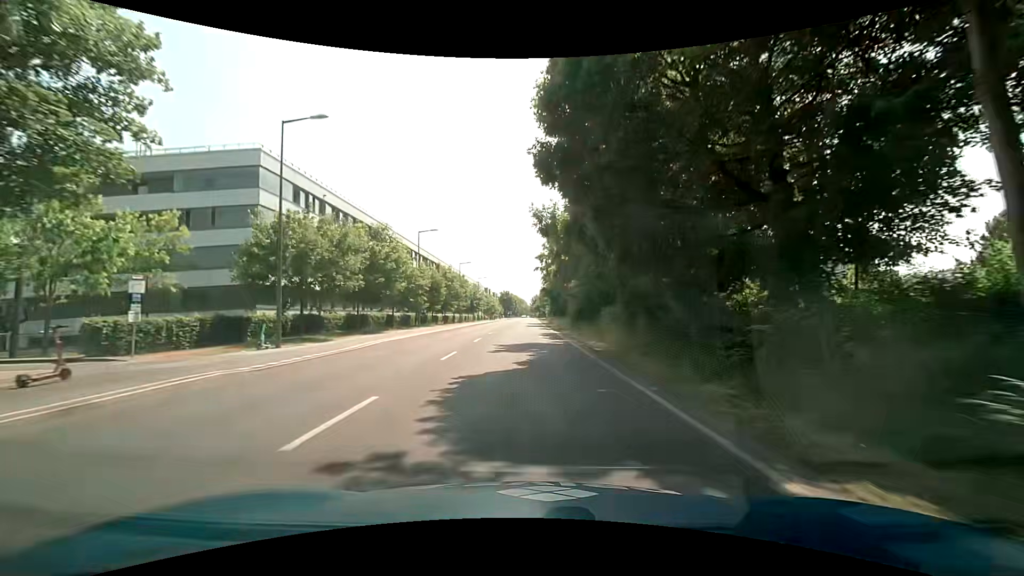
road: secondary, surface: asphalt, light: Day
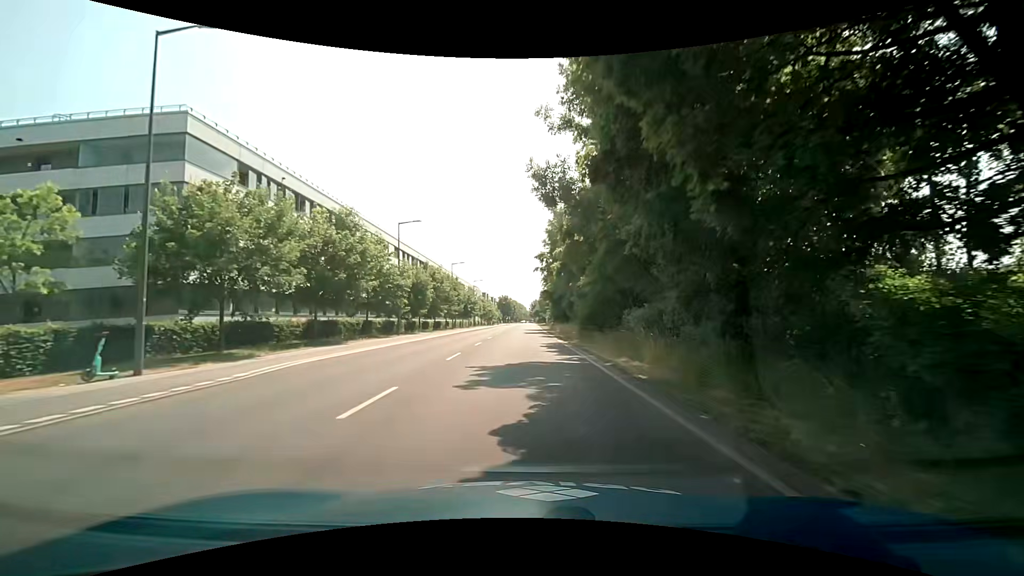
(0.0, +7.8) m; -1°
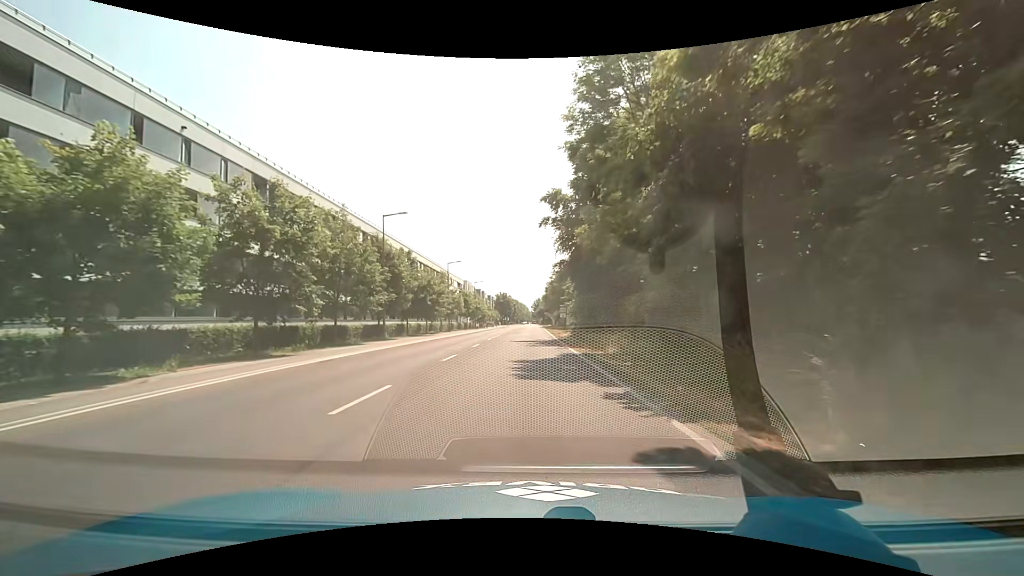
(+0.4, +37.7) m; -1°
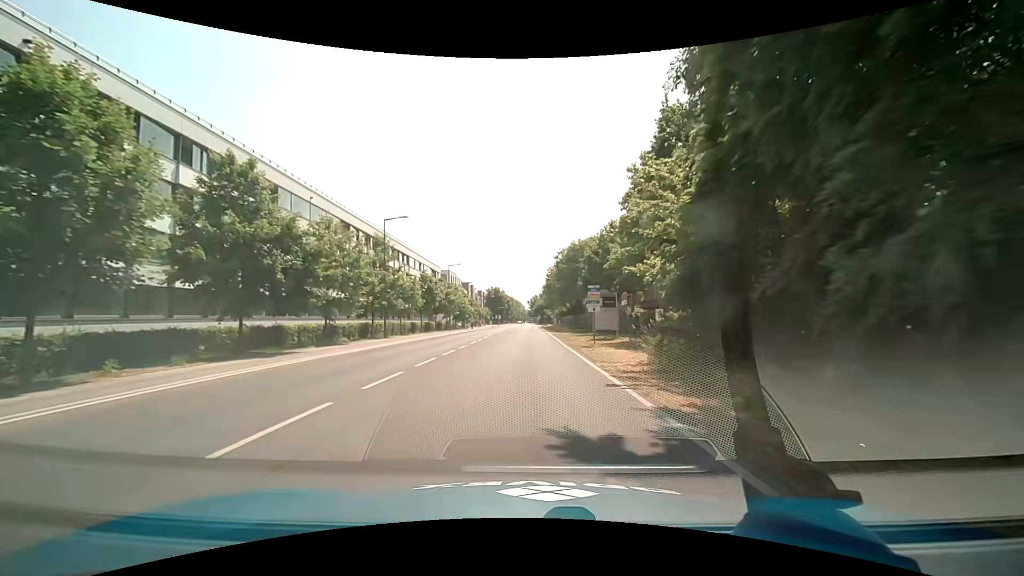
(+0.6, +31.2) m; +1°
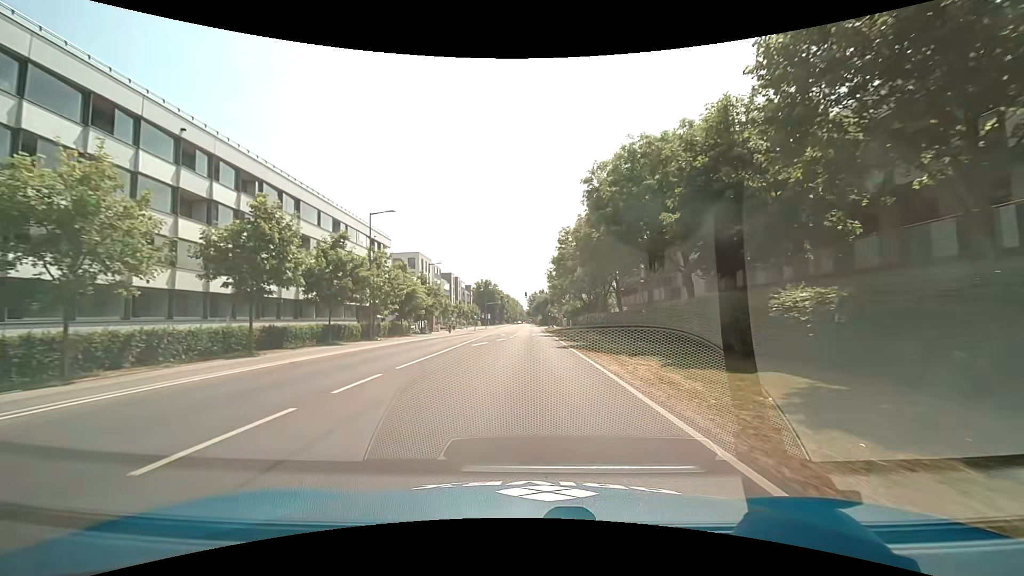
(-0.1, +38.7) m; 0°
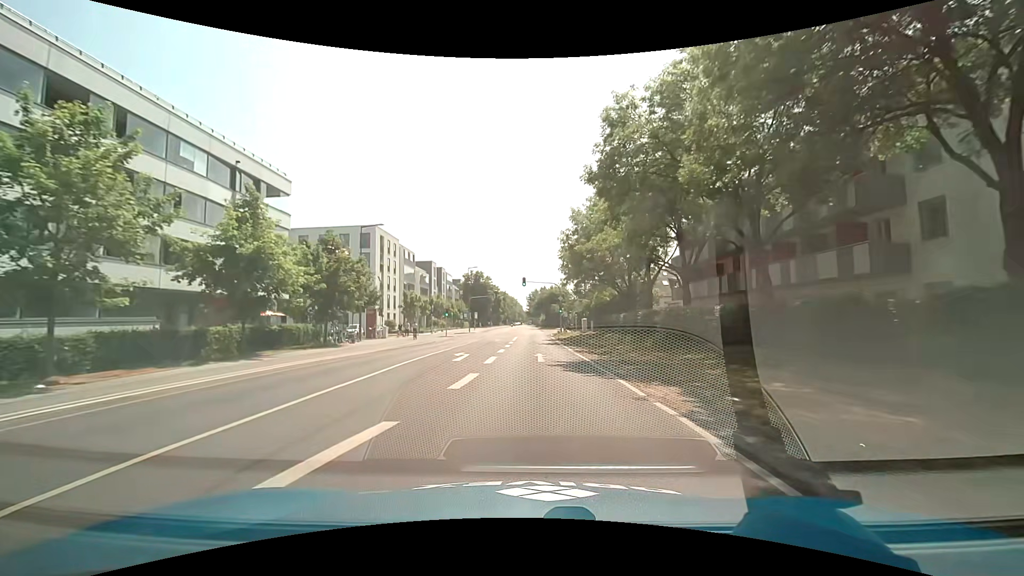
(0.0, +30.6) m; 0°
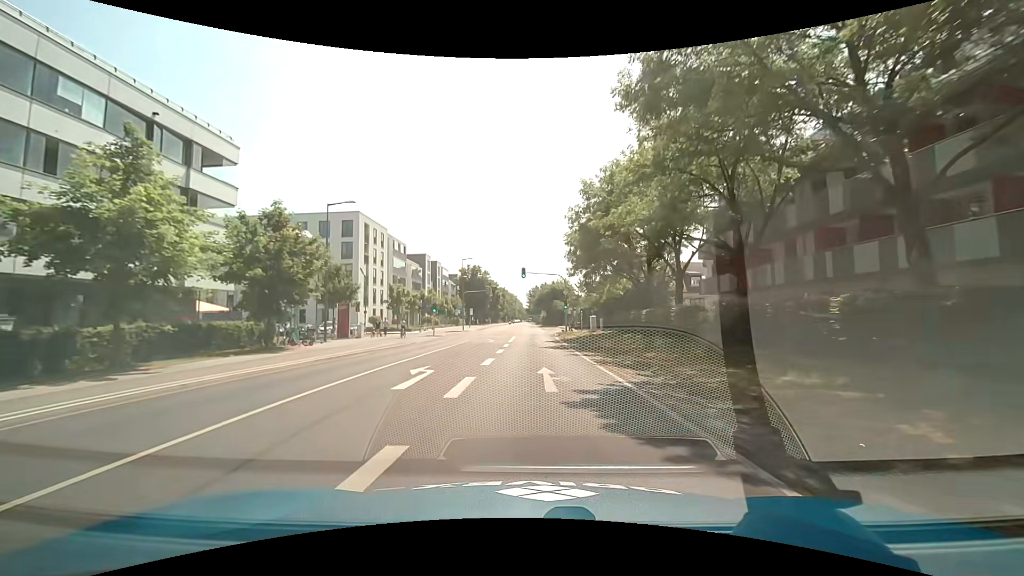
(0.0, +7.6) m; 0°
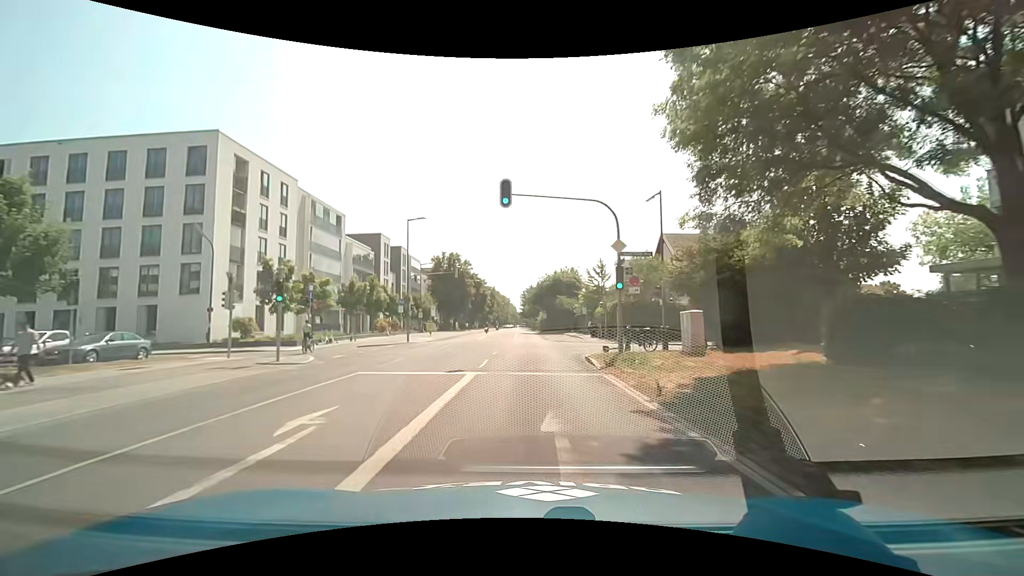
(-0.1, +30.6) m; -1°
(0, +10) (0, +20) (+1, +30) (+1, +40) (+1, +50) (+1, +60) (+1, +70) (+1, +80) (+1, +90) (+2, +100) m
